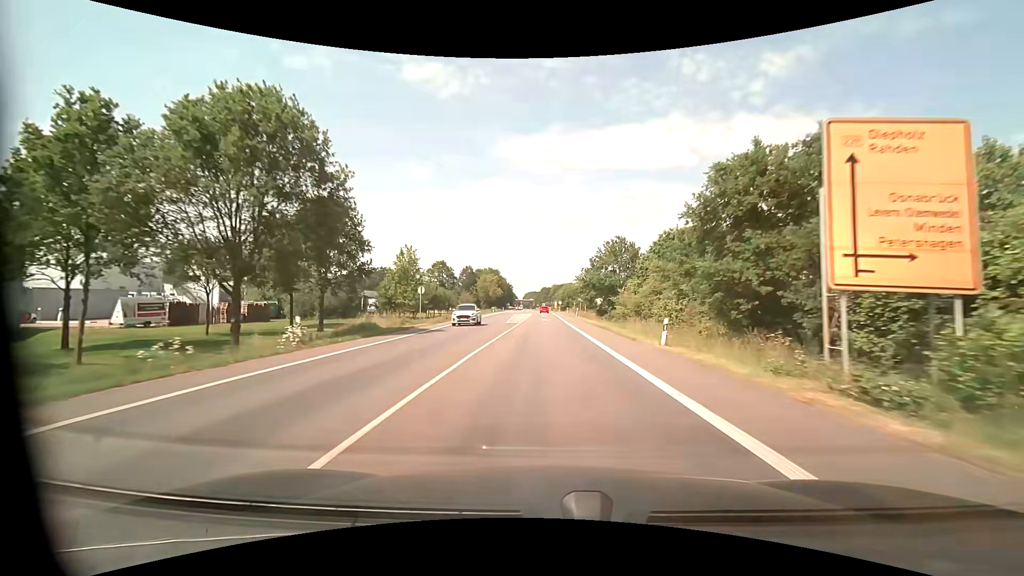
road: primary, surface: asphalt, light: Day
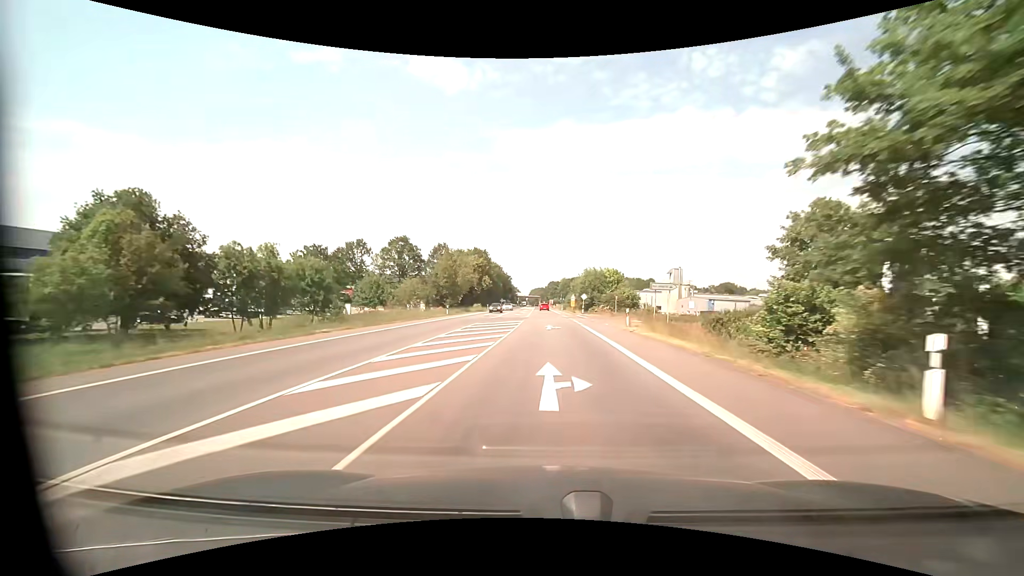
(-0.3, +61.5) m; -1°
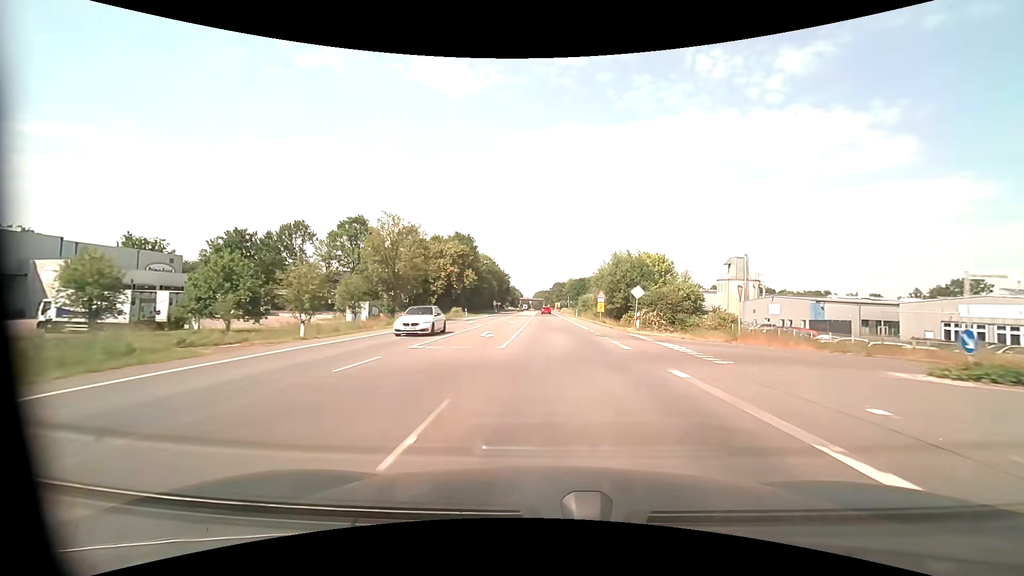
(-0.2, +35.1) m; 0°
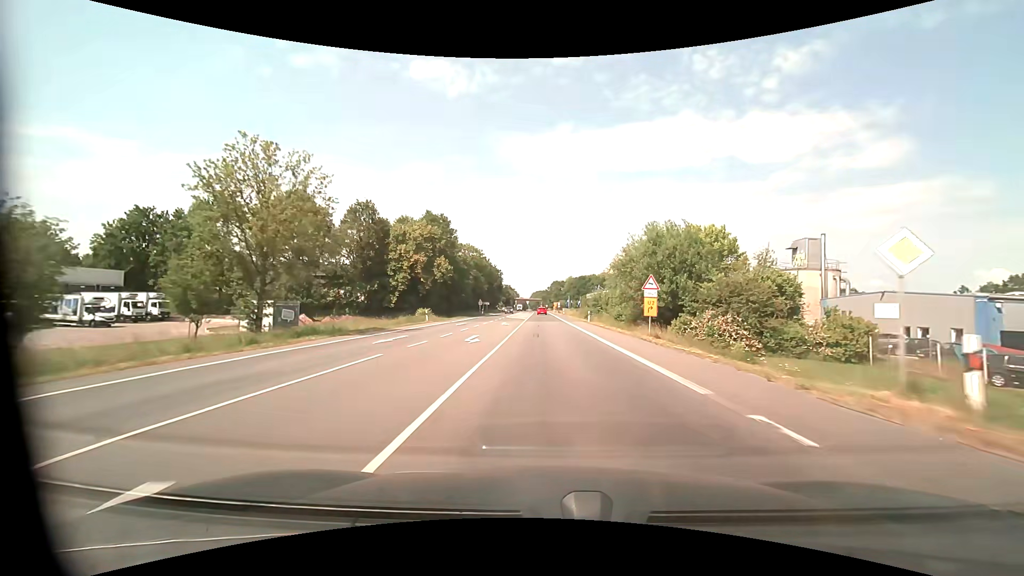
(0.0, +22.9) m; 0°
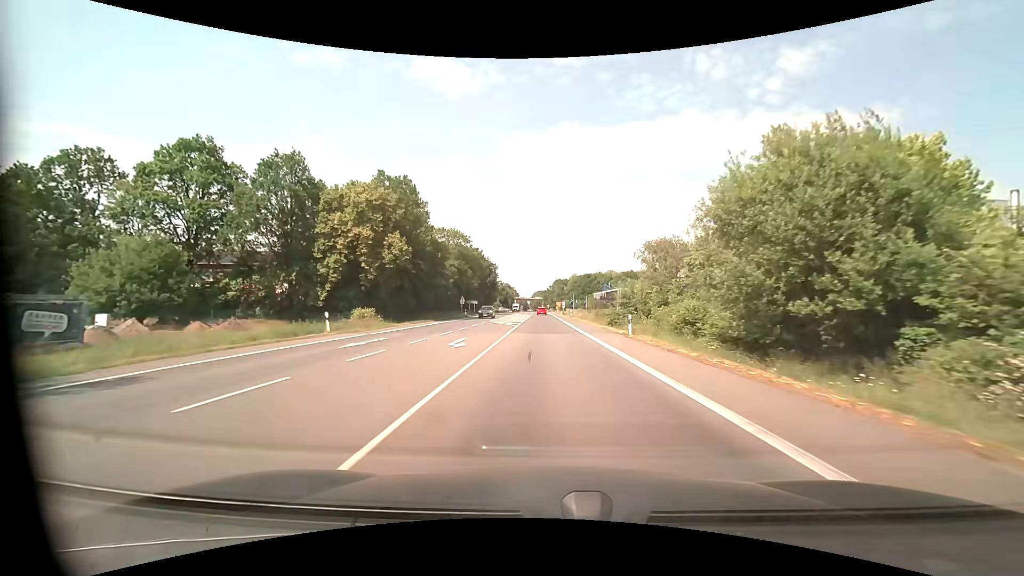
(0.0, +22.8) m; 0°
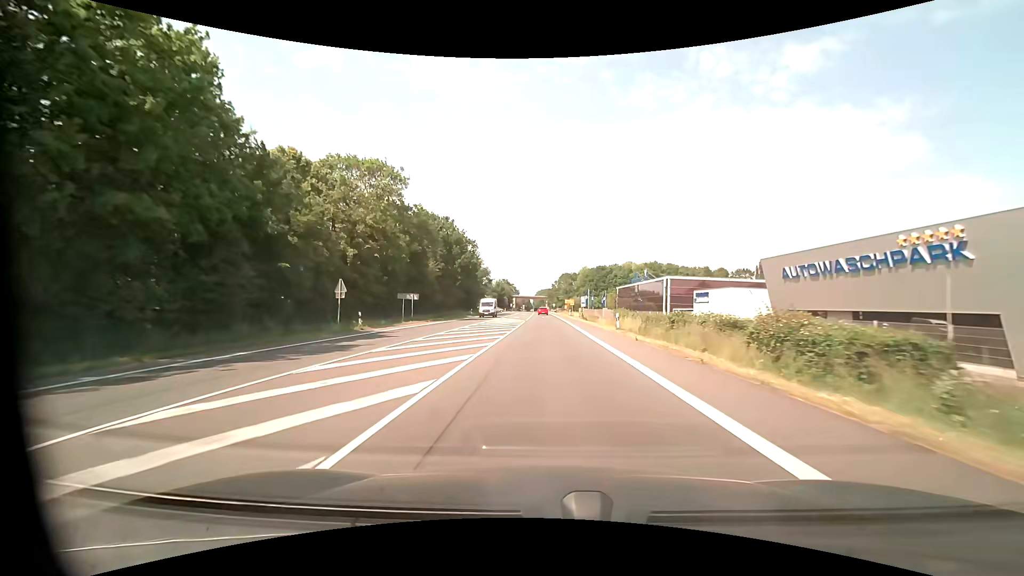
(-0.2, +45.8) m; 0°
(0, +10) (0, +20) (0, +30) (0, +40) (0, +50) (0, +60) (0, +70) (0, +80) (-1, +90) (-1, +100) m
